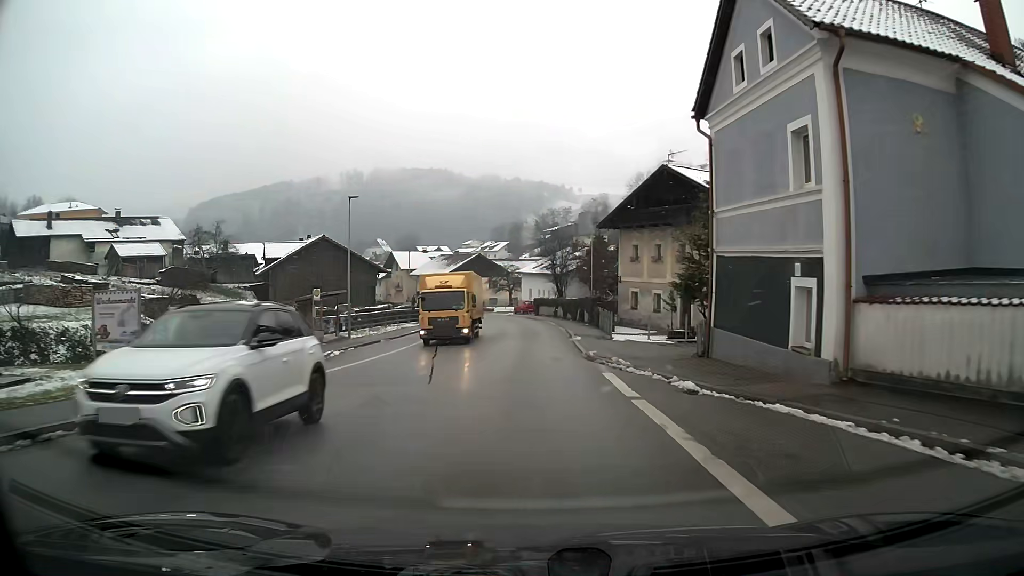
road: primary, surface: asphalt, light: Day
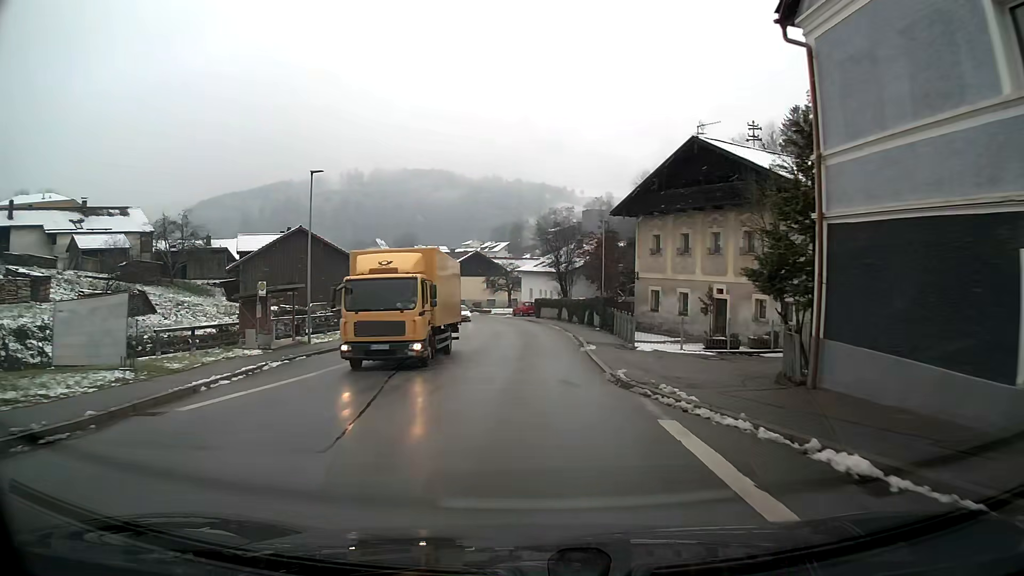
(0.0, +7.0) m; 0°
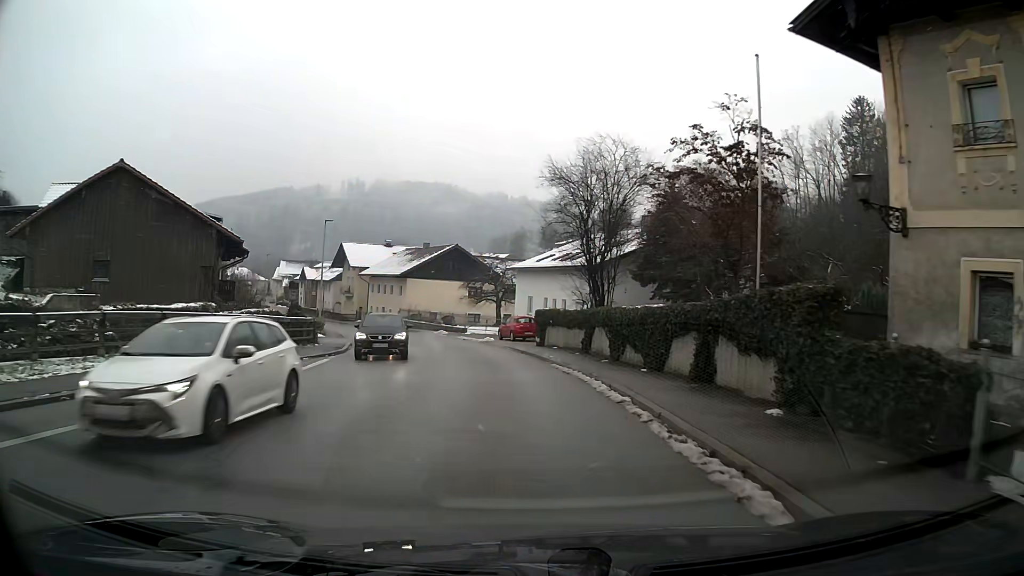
(-0.1, +28.0) m; -1°
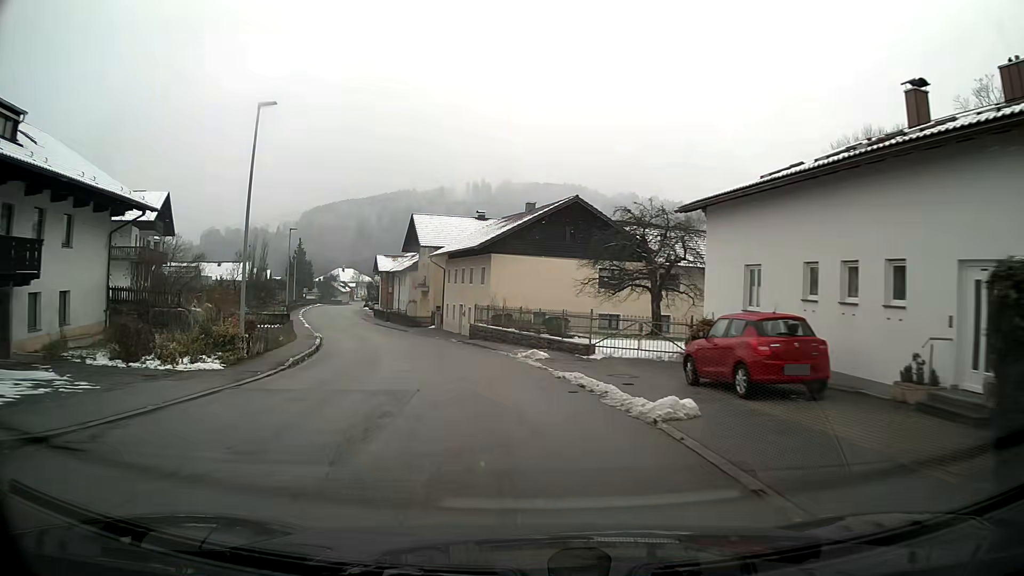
(-2.4, +28.2) m; -12°
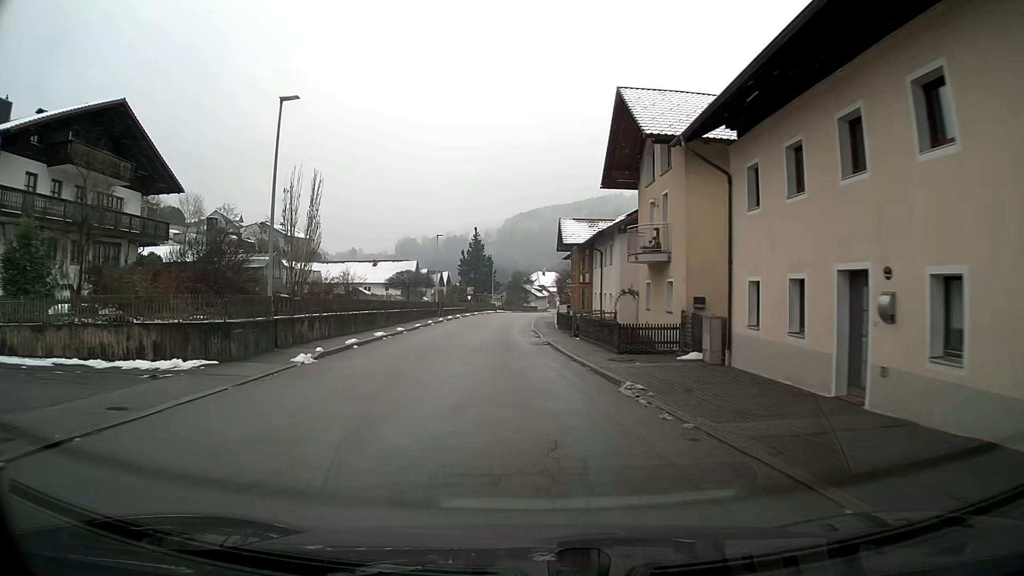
(-5.8, +35.6) m; -17°
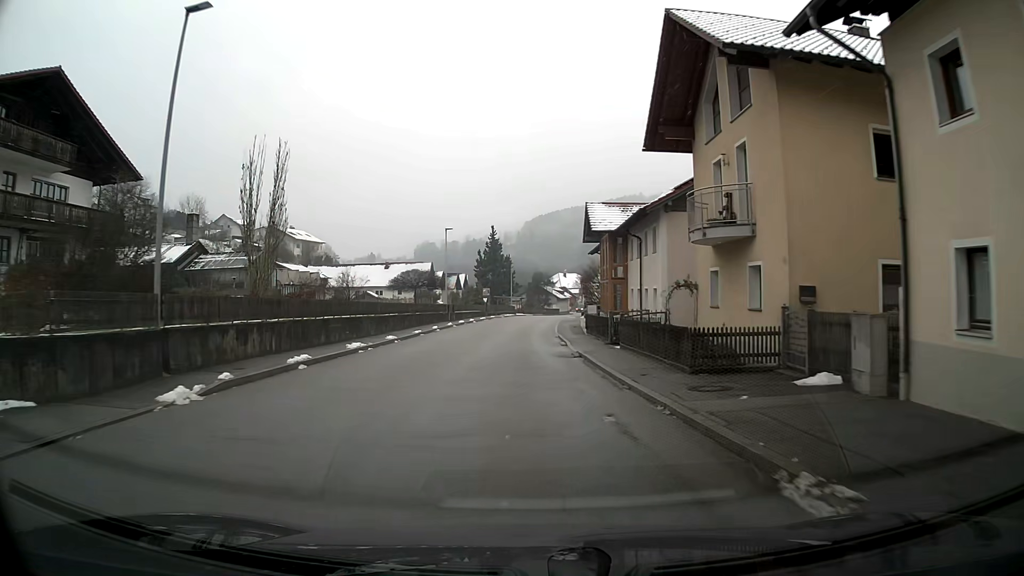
(-0.1, +7.4) m; -1°
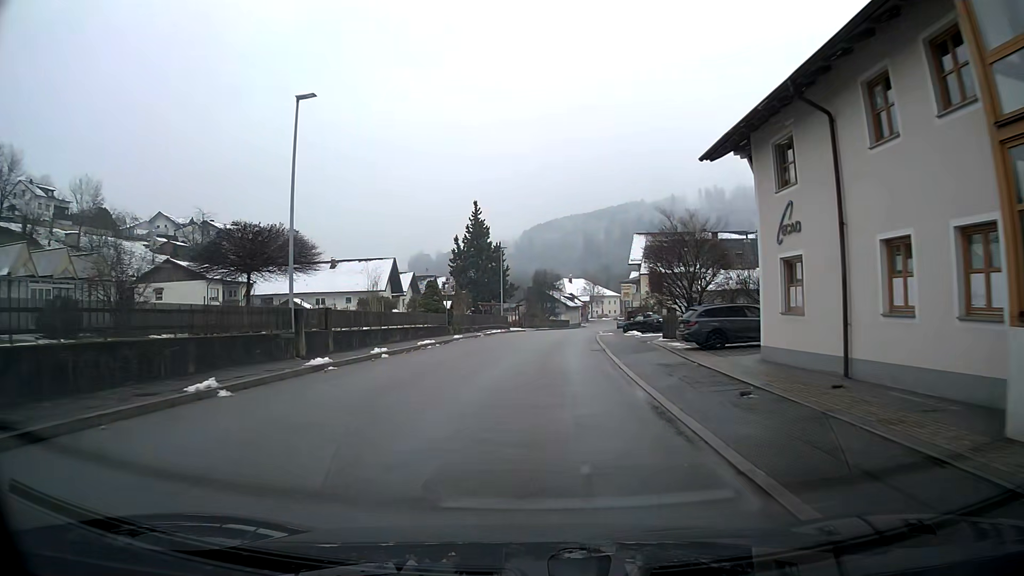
(-0.4, +36.9) m; +1°
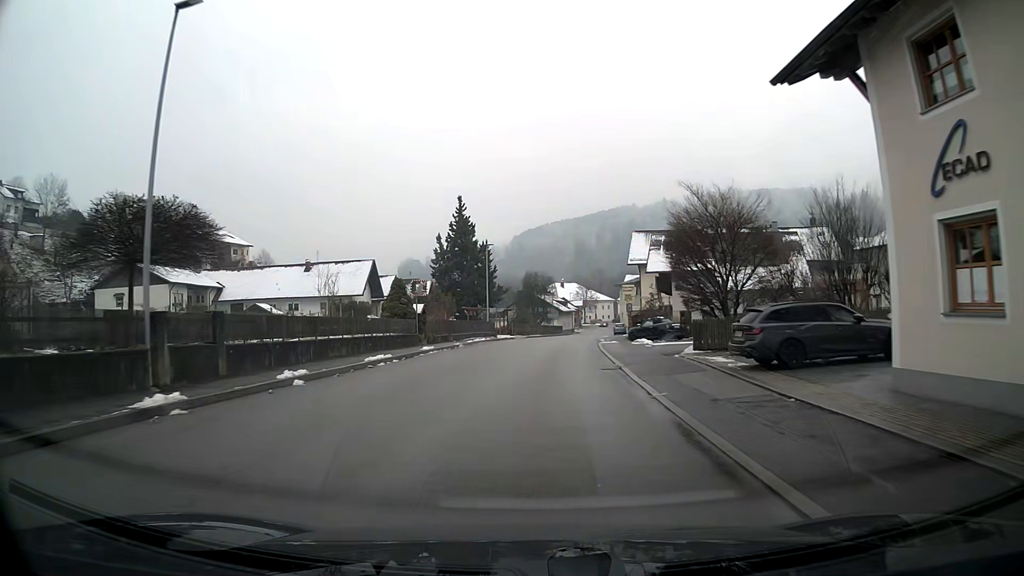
(+0.1, +7.3) m; +1°
